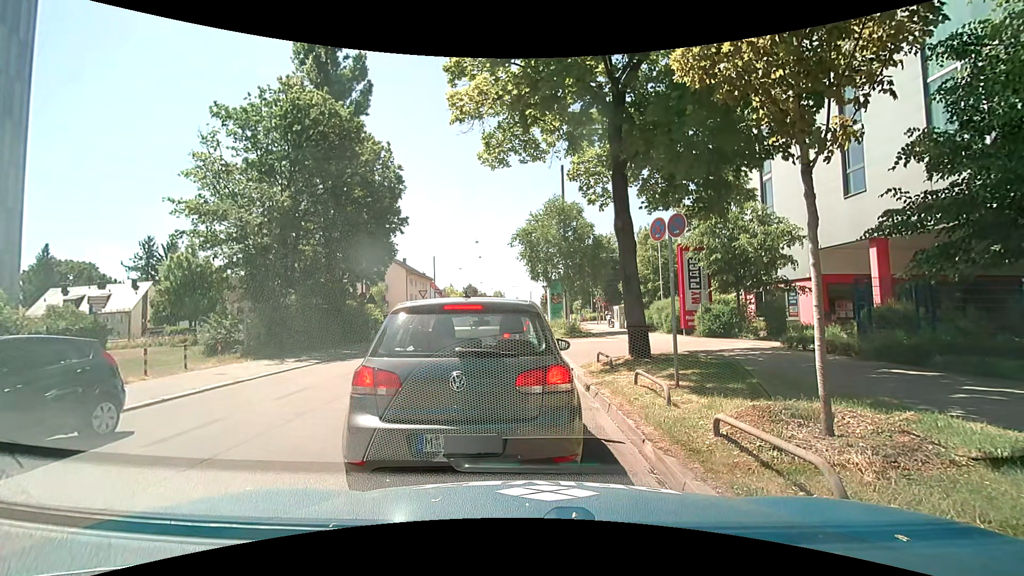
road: tertiary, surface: asphalt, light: Day
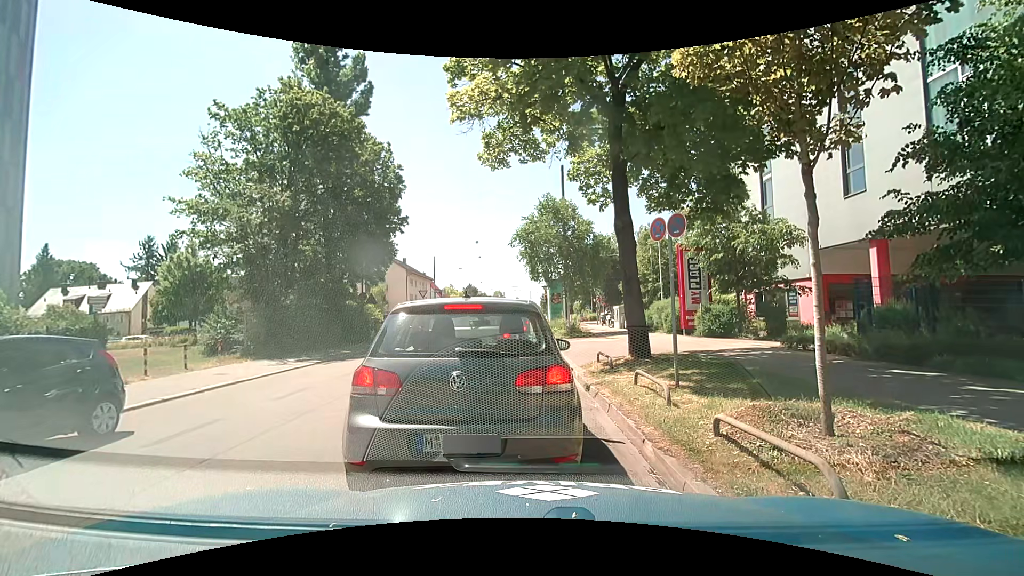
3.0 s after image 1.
(0.0, 0.0) m; 0°
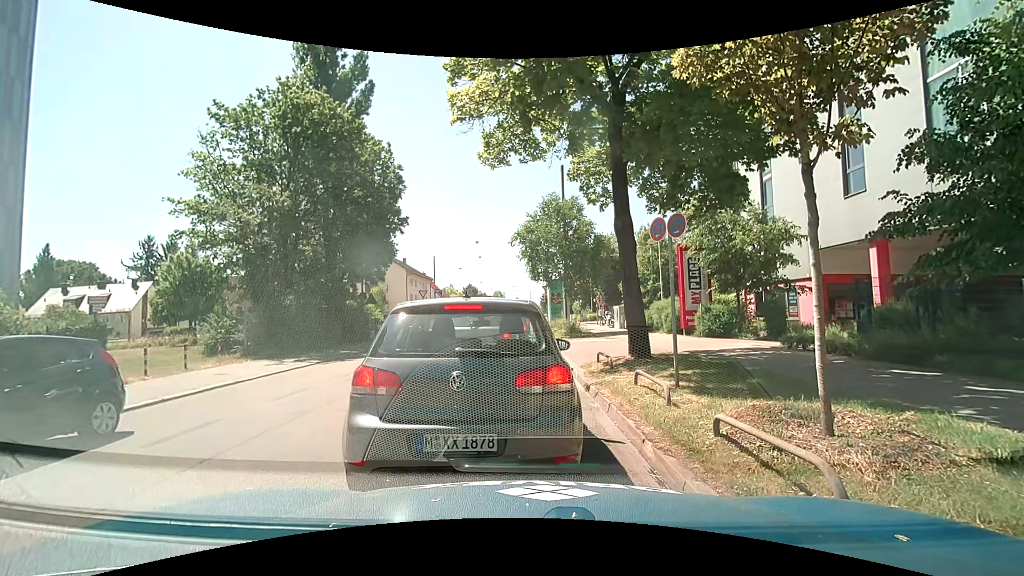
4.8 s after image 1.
(0.0, 0.0) m; 0°
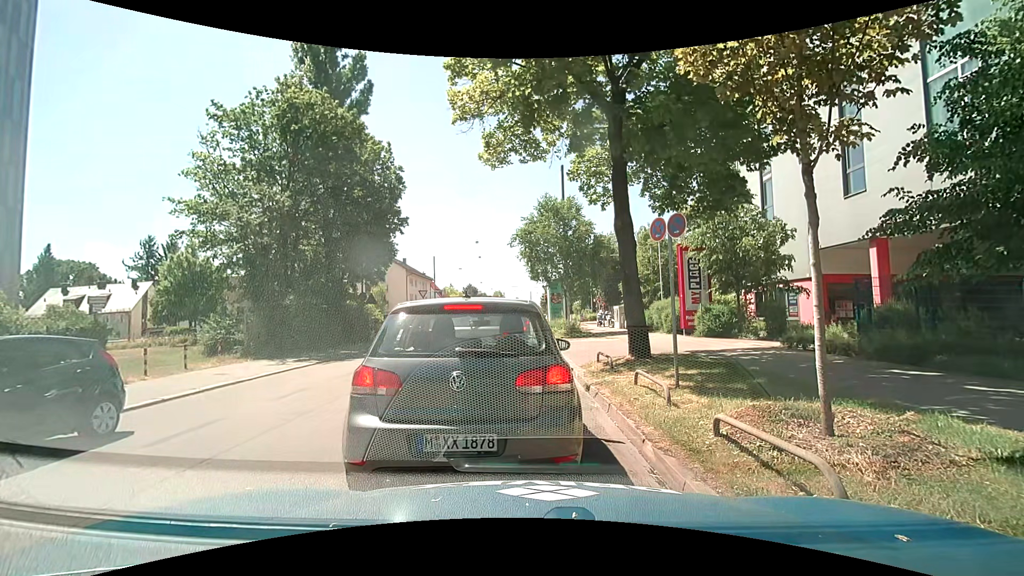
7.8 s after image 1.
(0.0, 0.0) m; 0°
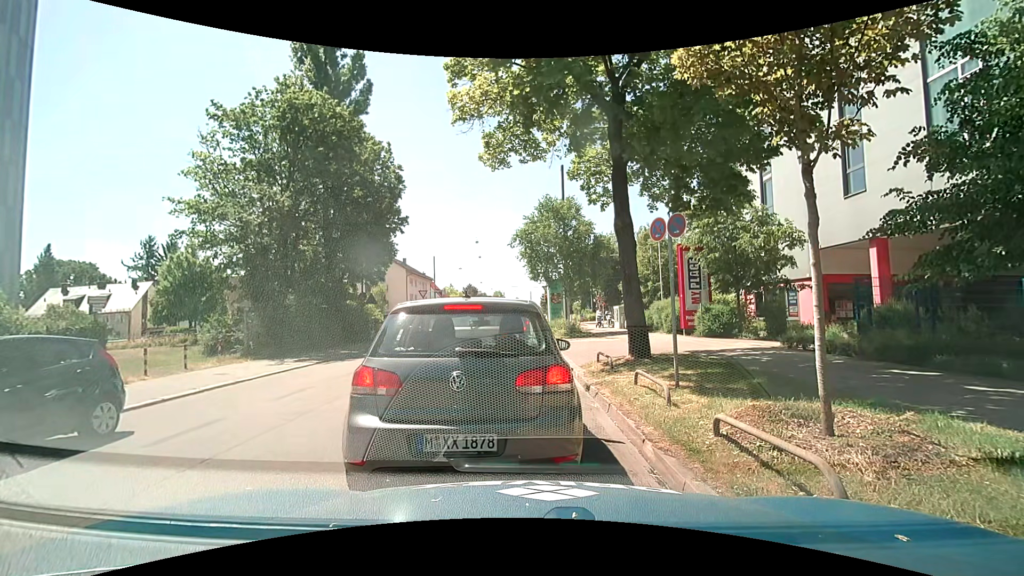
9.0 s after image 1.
(0.0, 0.0) m; 0°
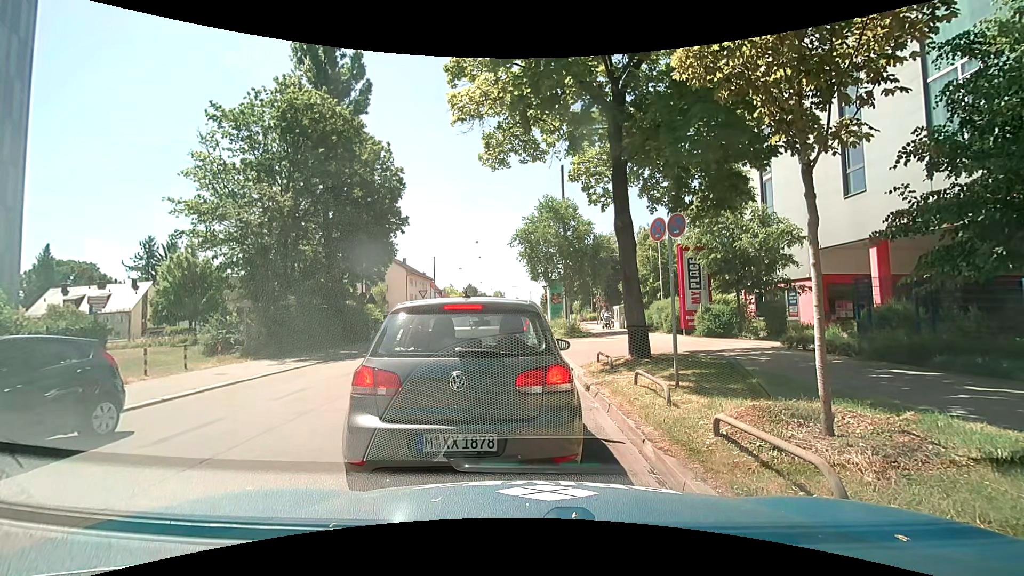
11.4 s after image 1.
(0.0, 0.0) m; 0°
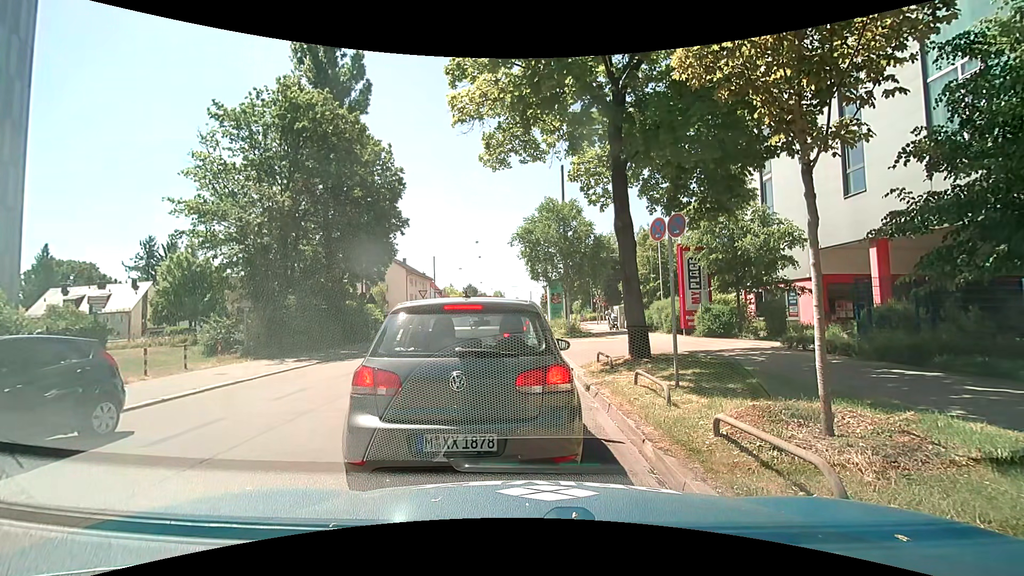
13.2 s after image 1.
(0.0, 0.0) m; 0°
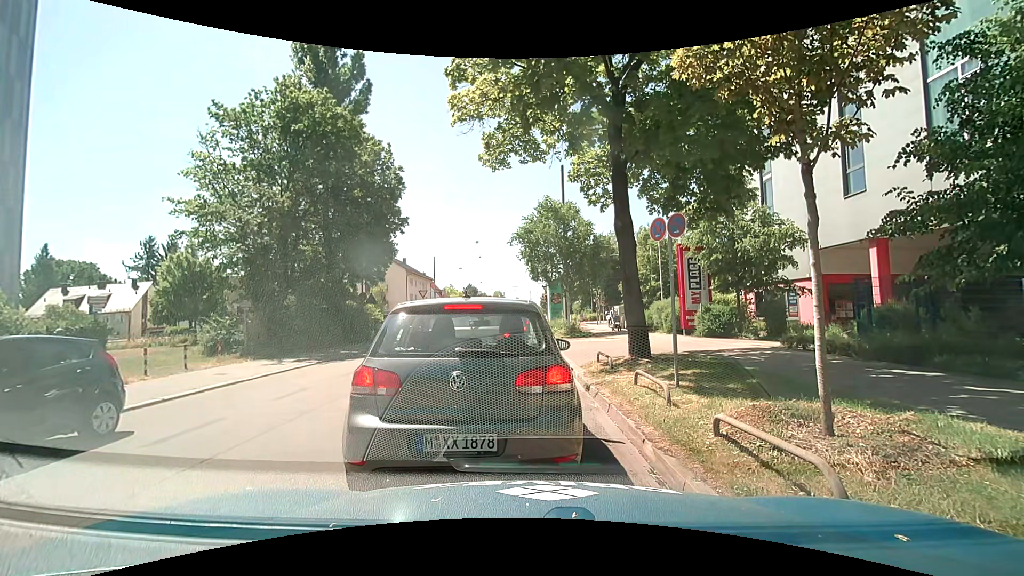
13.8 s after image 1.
(0.0, 0.0) m; 0°
(0, +10) (+1, +20) (+1, +30) (+1, +40) (+2, +50) (+4, +60) (+6, +70) (+7, +80) (+8, +89) (+9, +99) m
